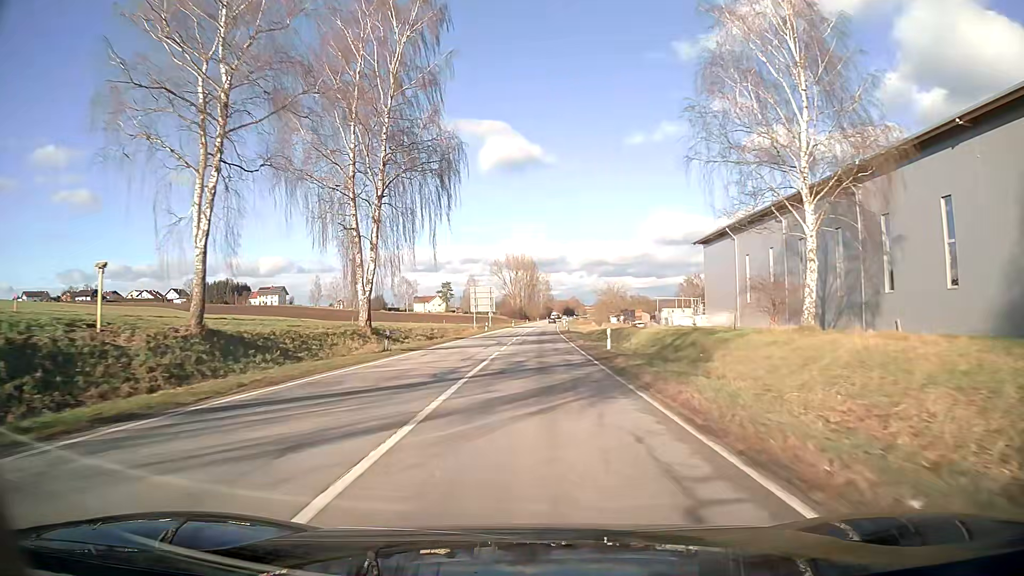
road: secondary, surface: asphalt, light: Day
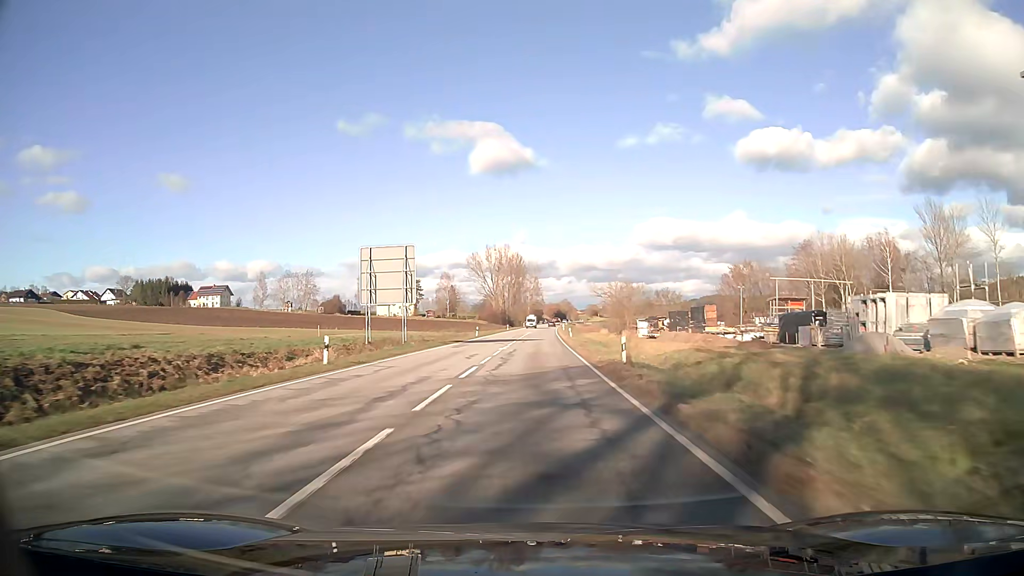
(+0.4, +56.6) m; +1°
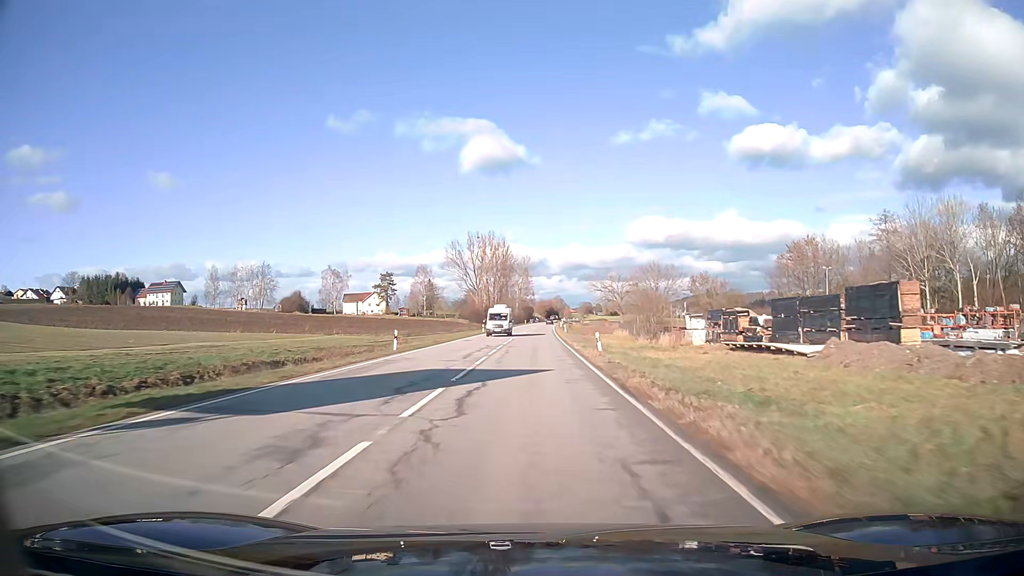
(+0.3, +37.3) m; +1°
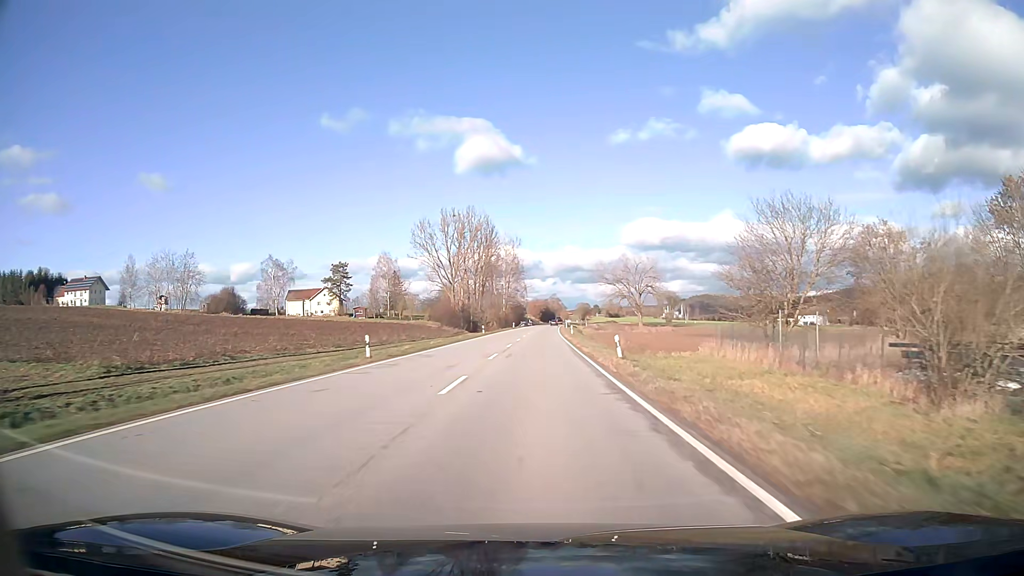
(+0.2, +53.5) m; +1°
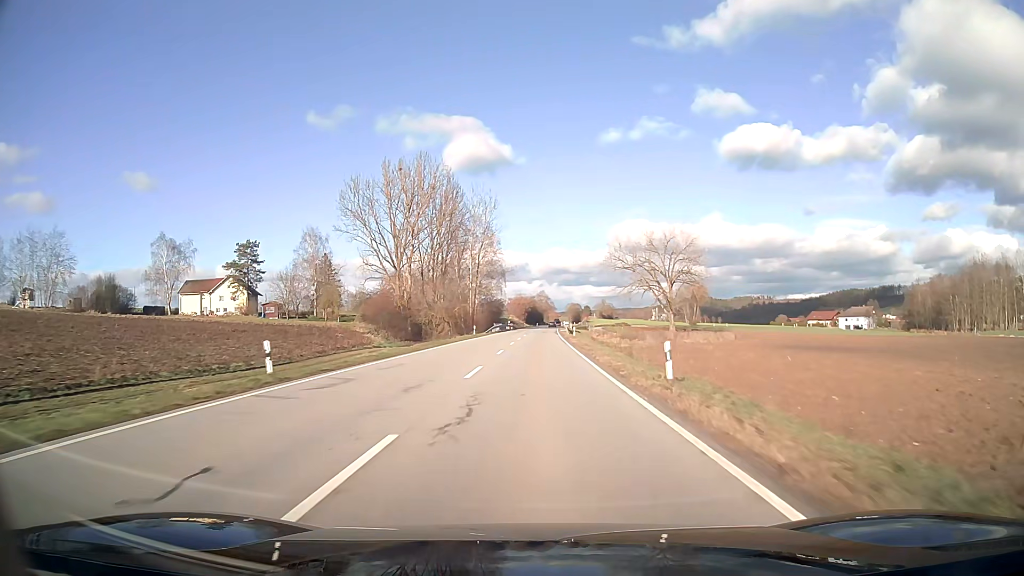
(+0.6, +57.5) m; +1°
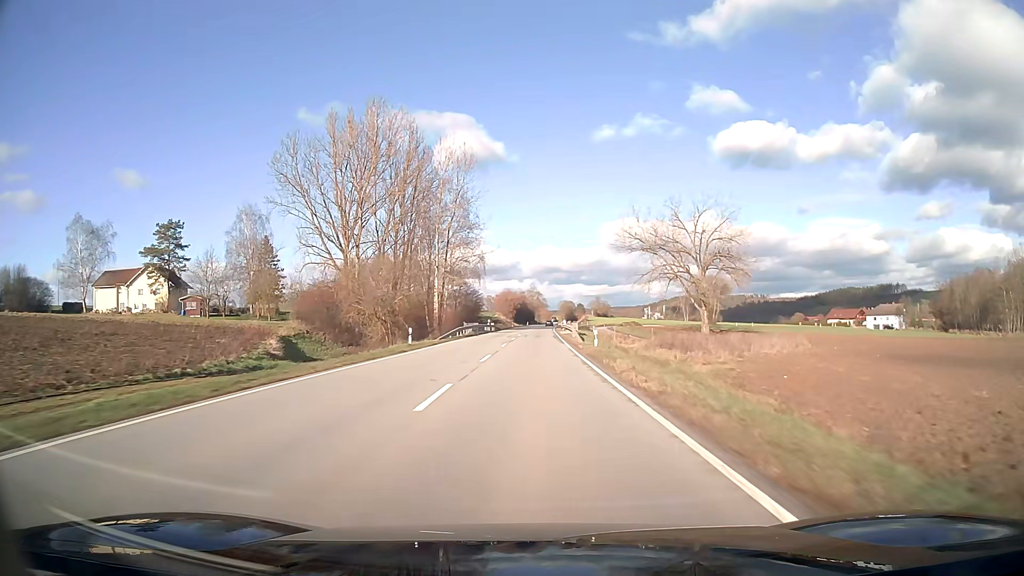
(+0.2, +30.0) m; +1°
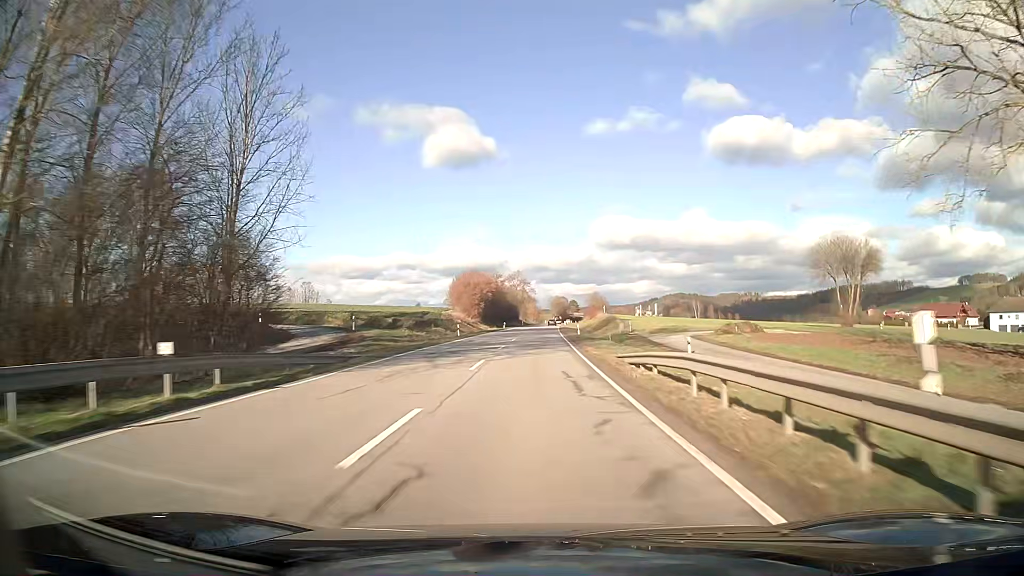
(+0.8, +76.7) m; +1°
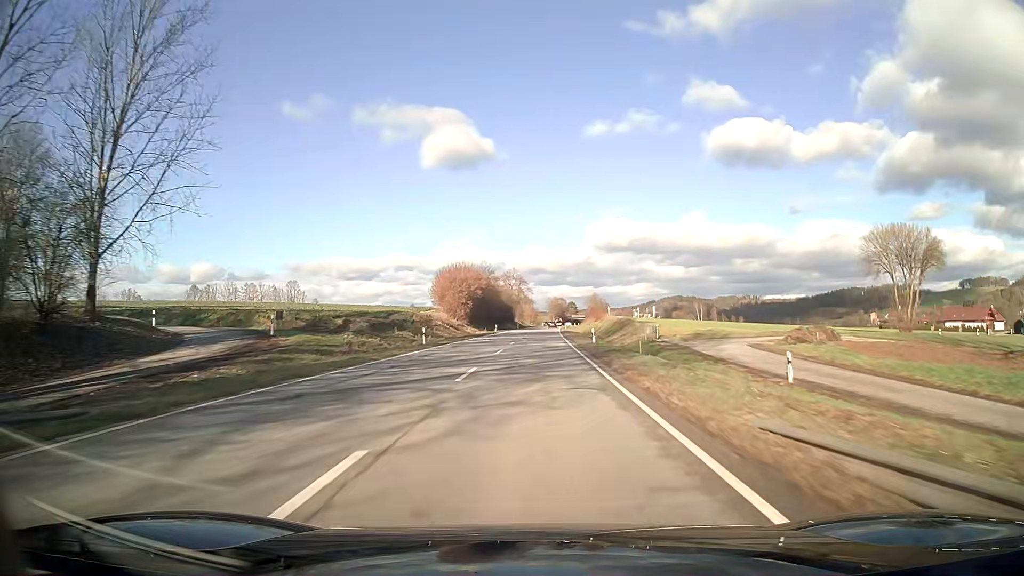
(0.0, +15.6) m; 0°
(0, +10) (0, +20) (0, +30) (0, +40) (0, +50) (+1, +60) (+1, +70) (+1, +80) (+1, +90) (+2, +100) m
